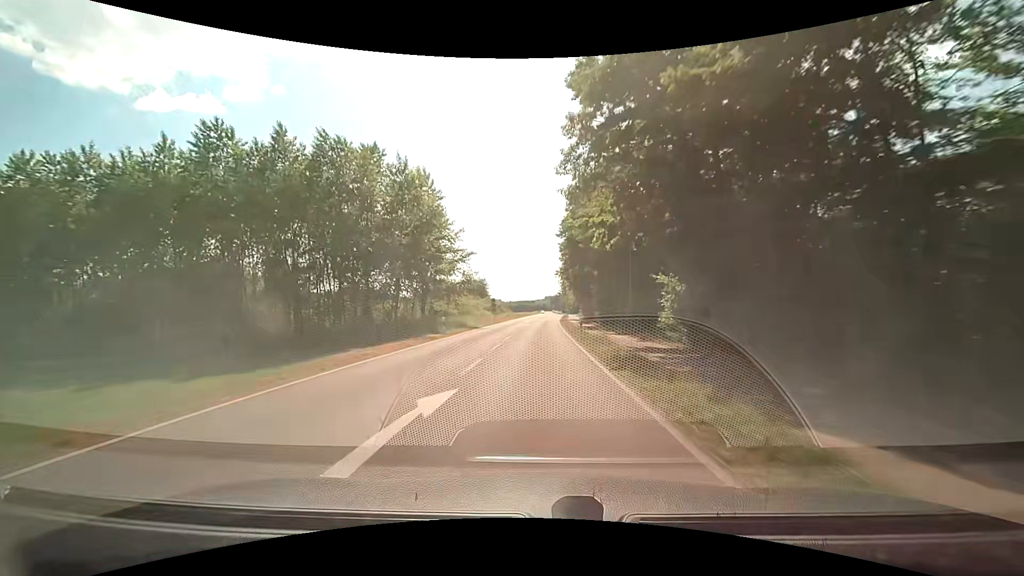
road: tertiary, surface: asphalt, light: Day
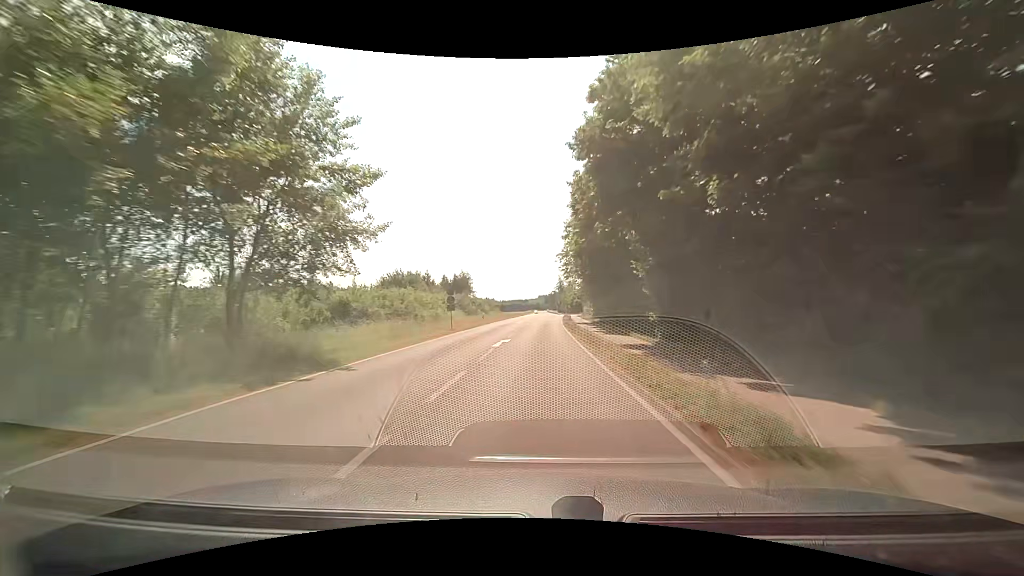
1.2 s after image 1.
(0.0, +26.8) m; 0°
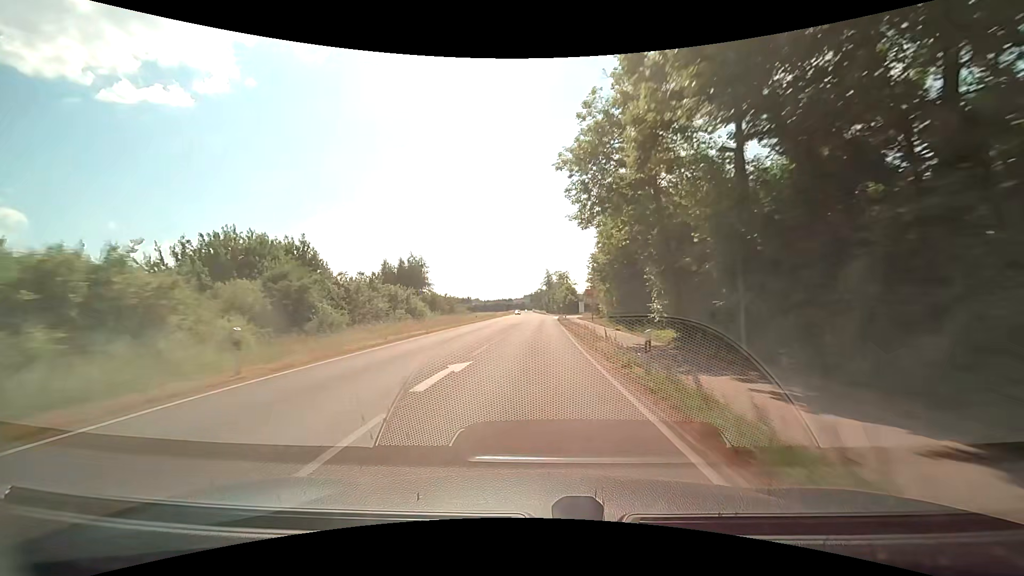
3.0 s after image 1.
(+0.7, +40.5) m; +1°
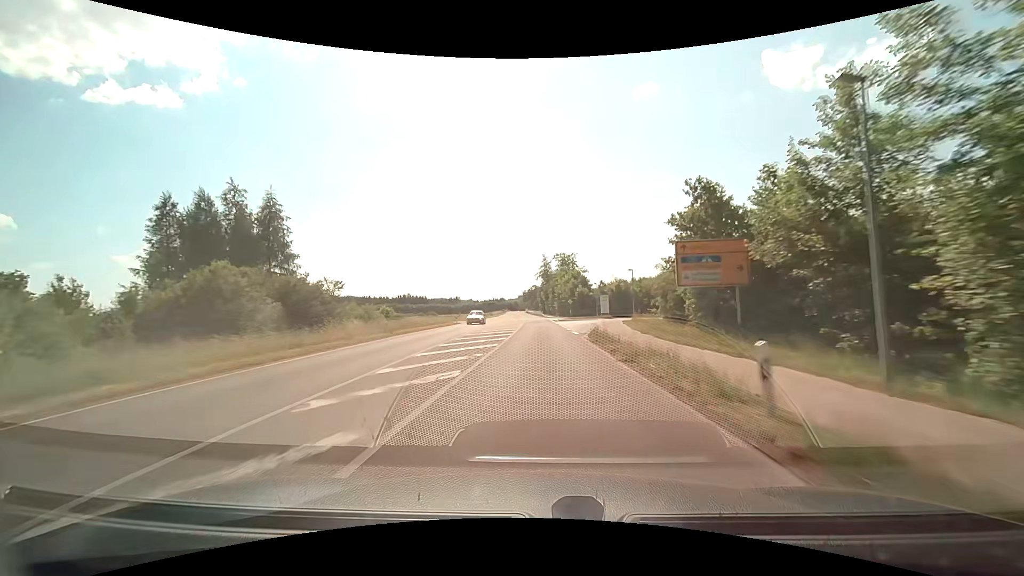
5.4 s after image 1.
(+0.7, +54.2) m; +1°
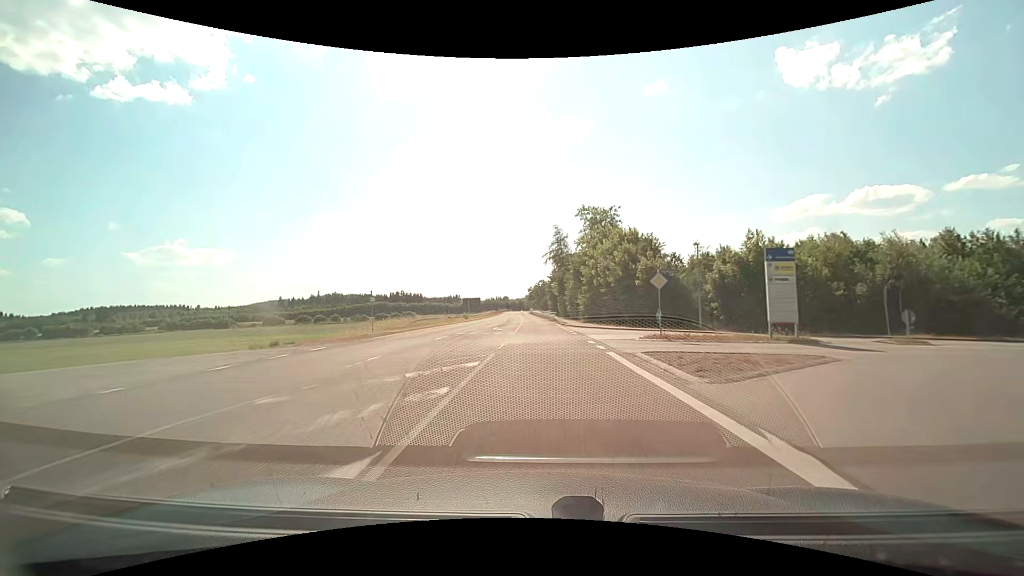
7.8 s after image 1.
(-0.2, +53.9) m; -1°
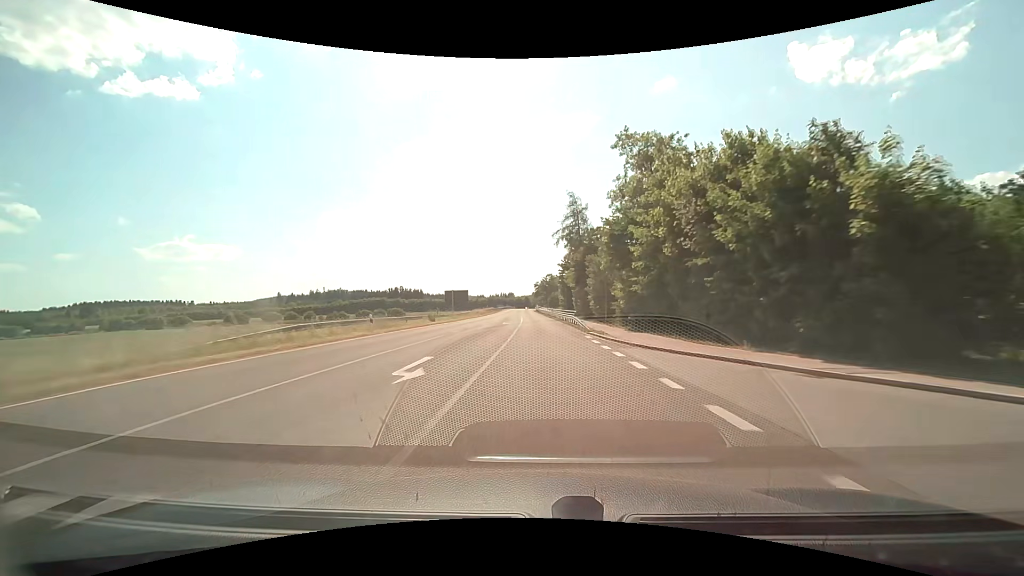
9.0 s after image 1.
(-0.2, +26.8) m; -1°
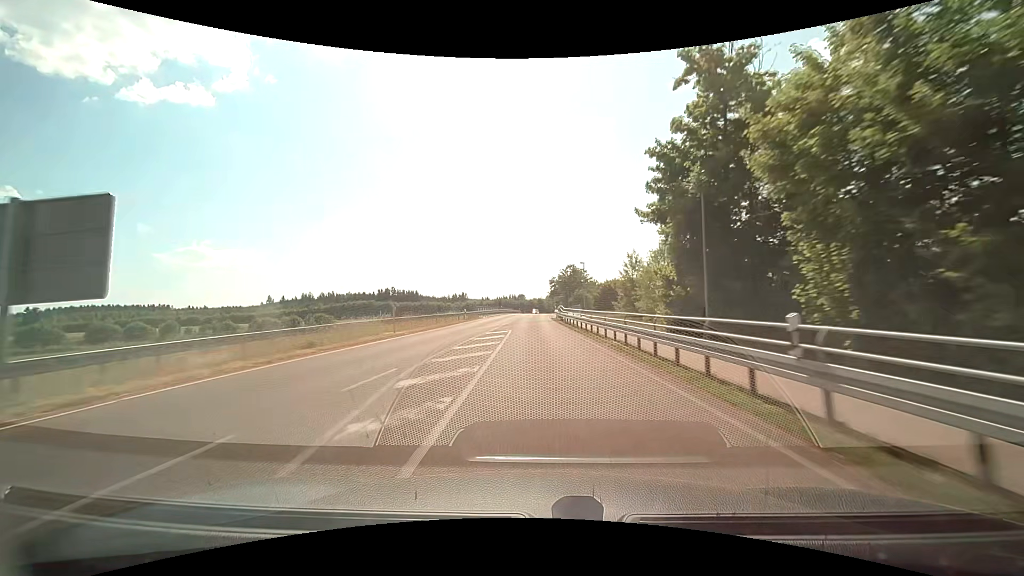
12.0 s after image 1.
(-1.2, +66.6) m; -2°
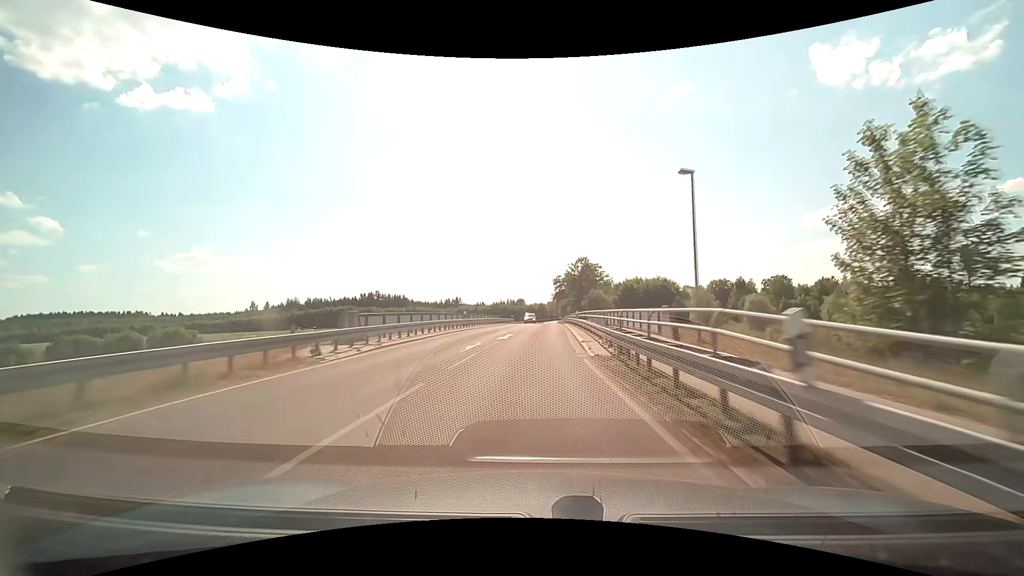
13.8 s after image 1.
(-0.1, +39.9) m; 0°
(0, +10) (0, +20) (0, +30) (+1, +40) (+1, +50) (+1, +60) (+1, +70) (+2, +80) (+2, +90) (+2, +100) m
